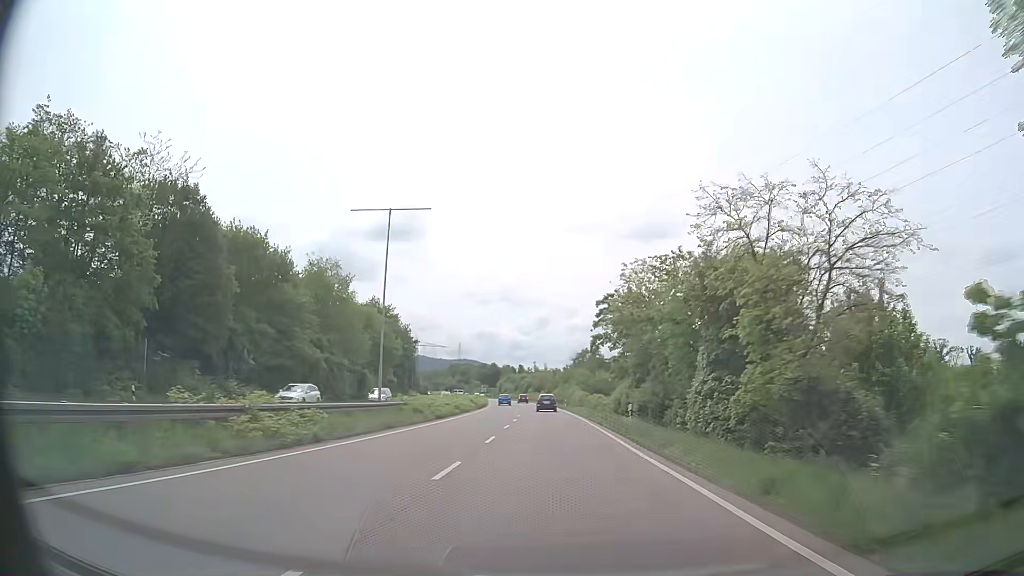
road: trunk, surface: asphalt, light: Day
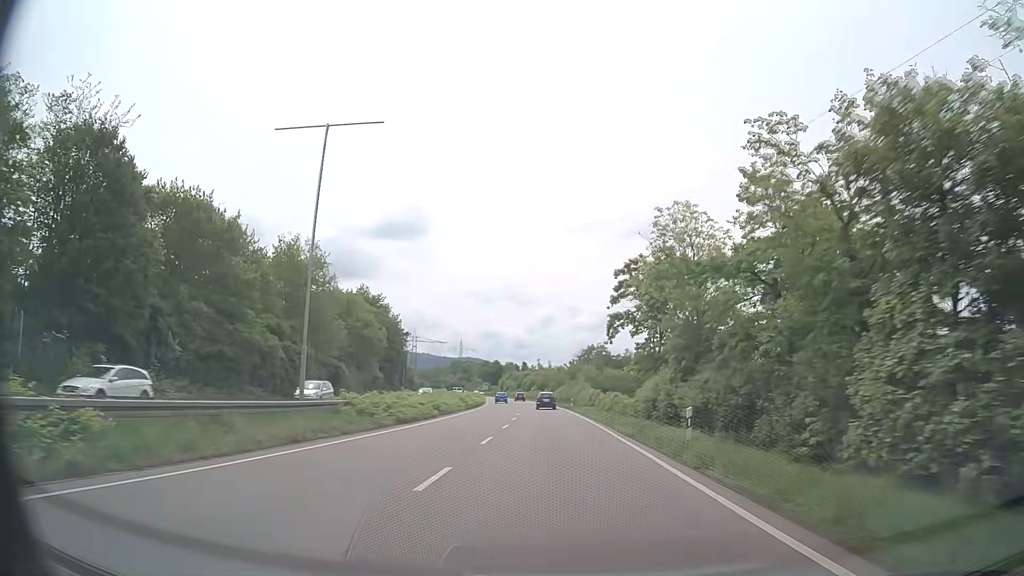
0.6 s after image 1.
(0.0, +10.7) m; 0°
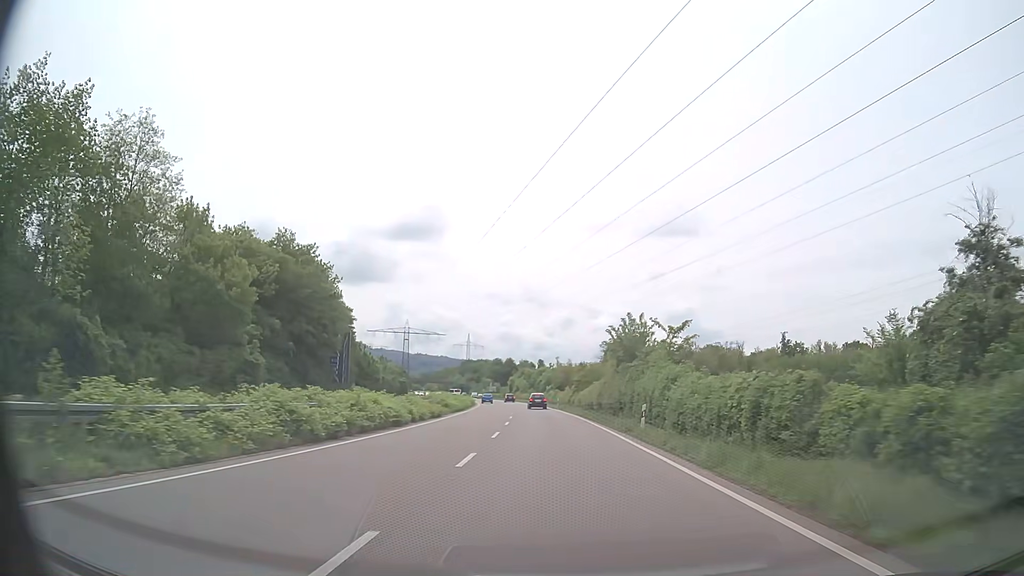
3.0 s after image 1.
(-0.5, +41.9) m; -2°
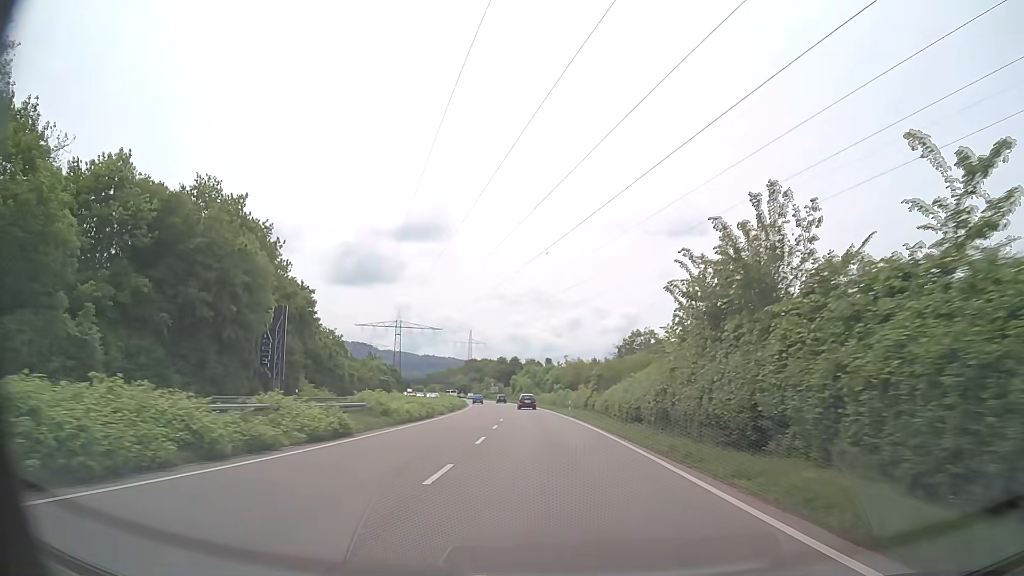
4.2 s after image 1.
(-0.1, +20.5) m; -1°
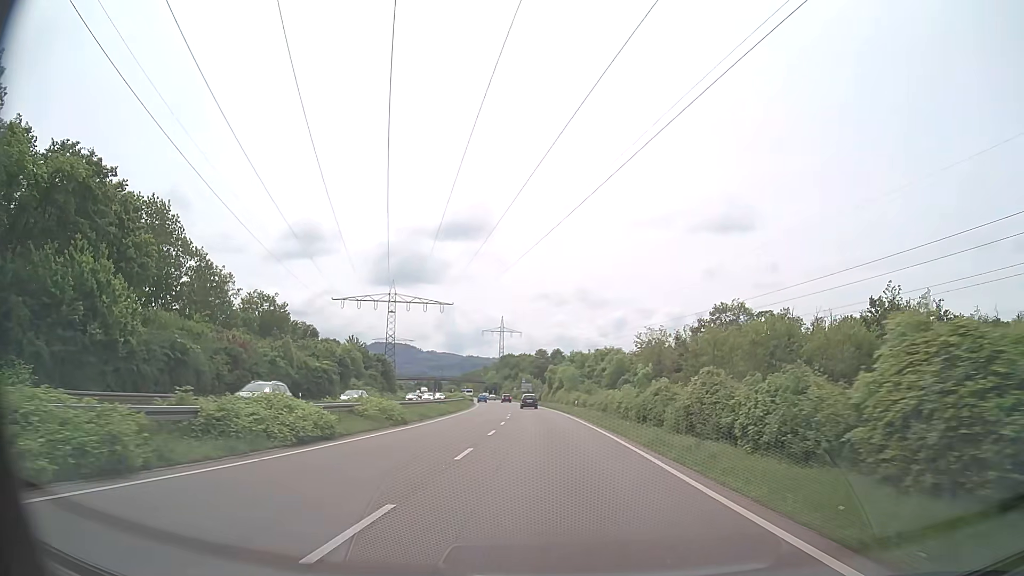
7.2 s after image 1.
(-1.7, +50.0) m; -4°
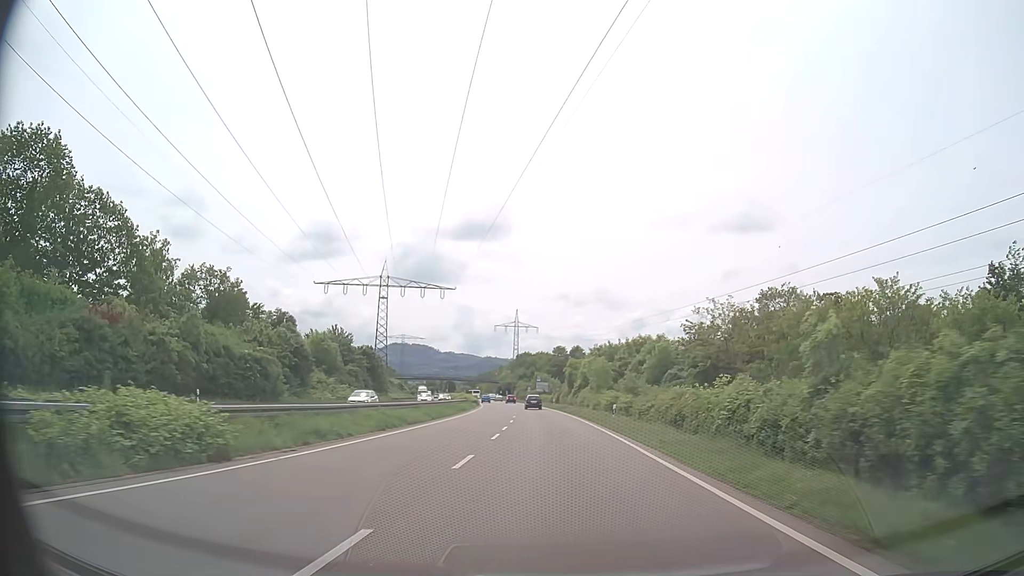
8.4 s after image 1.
(-0.3, +19.6) m; -2°
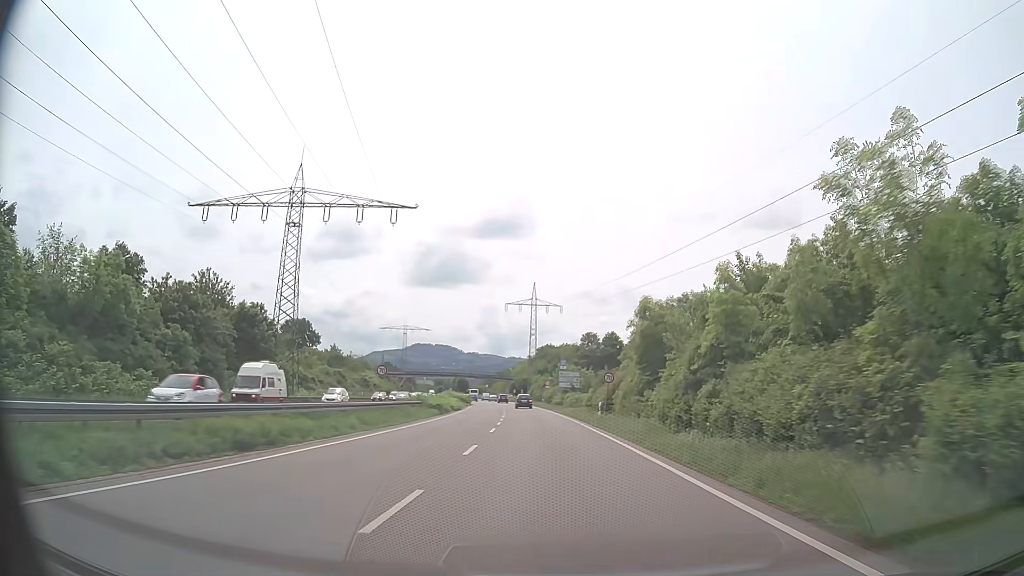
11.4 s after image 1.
(-1.1, +48.2) m; -2°
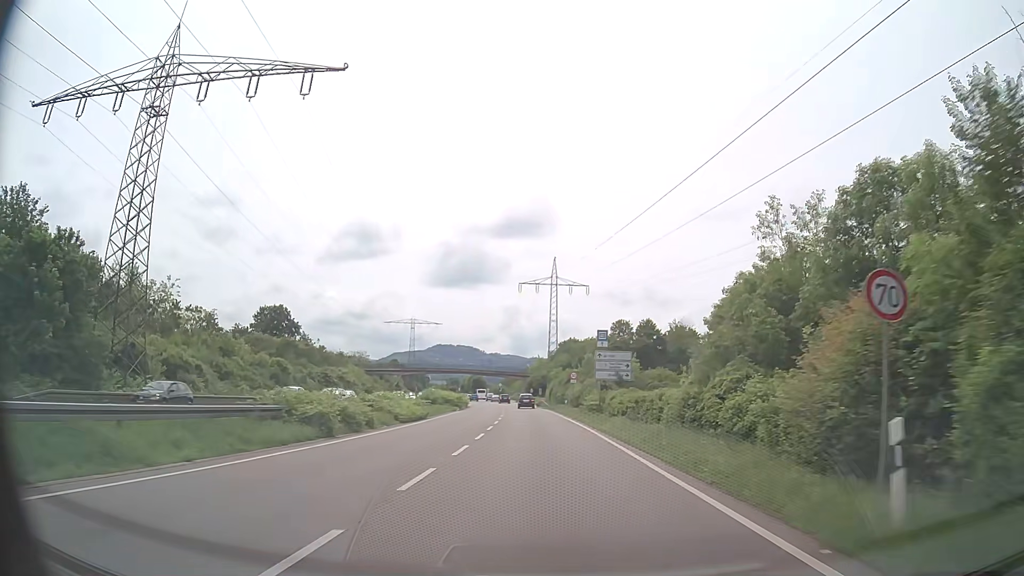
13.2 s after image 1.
(-0.4, +28.8) m; -1°
(0, +10) (0, +20) (-1, +30) (-1, +40) (-2, +50) (-3, +60) (-4, +70) (-5, +80) (-6, +90) (-7, +100) m
